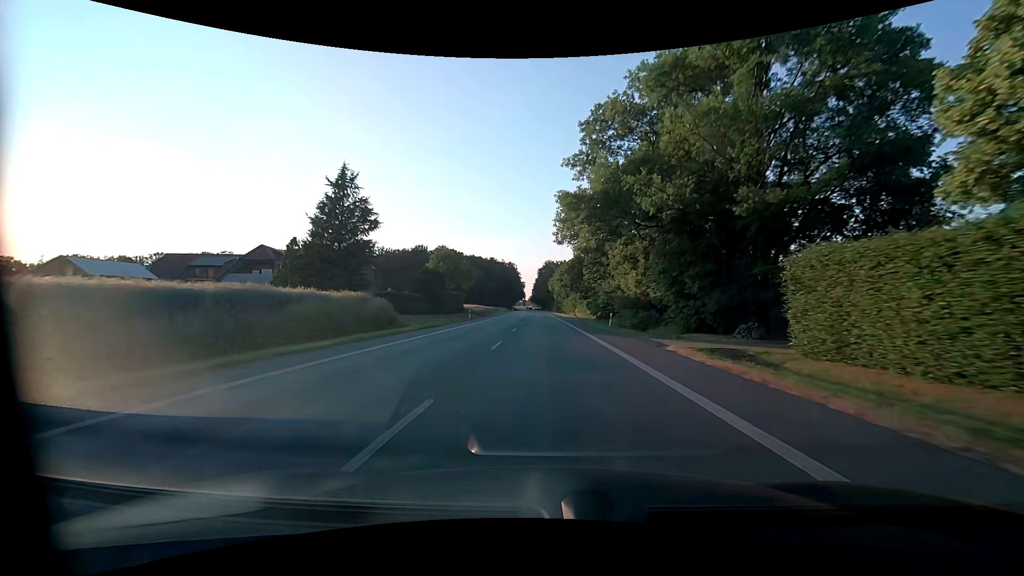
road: primary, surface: asphalt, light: Day
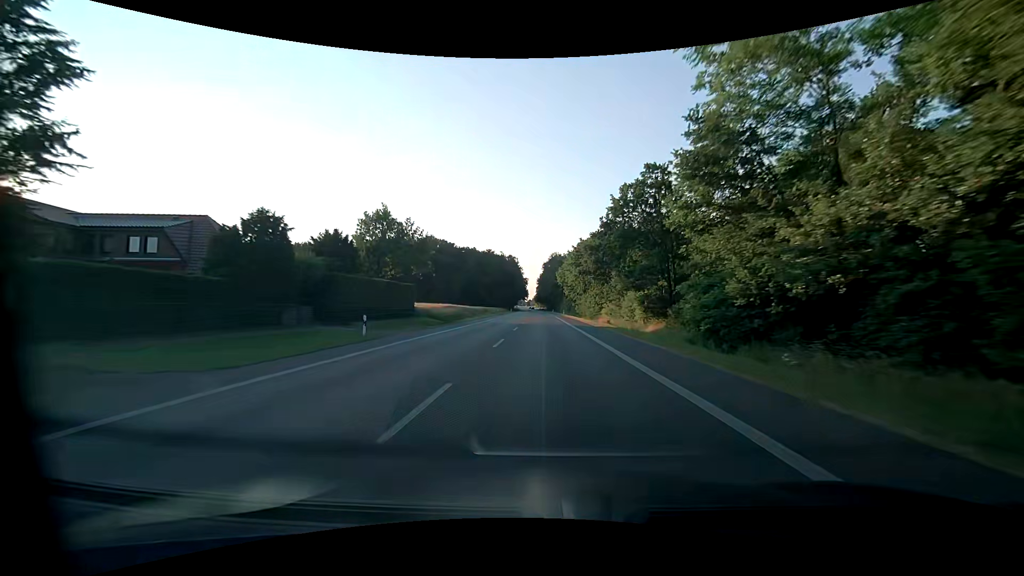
(-0.2, +34.8) m; -1°
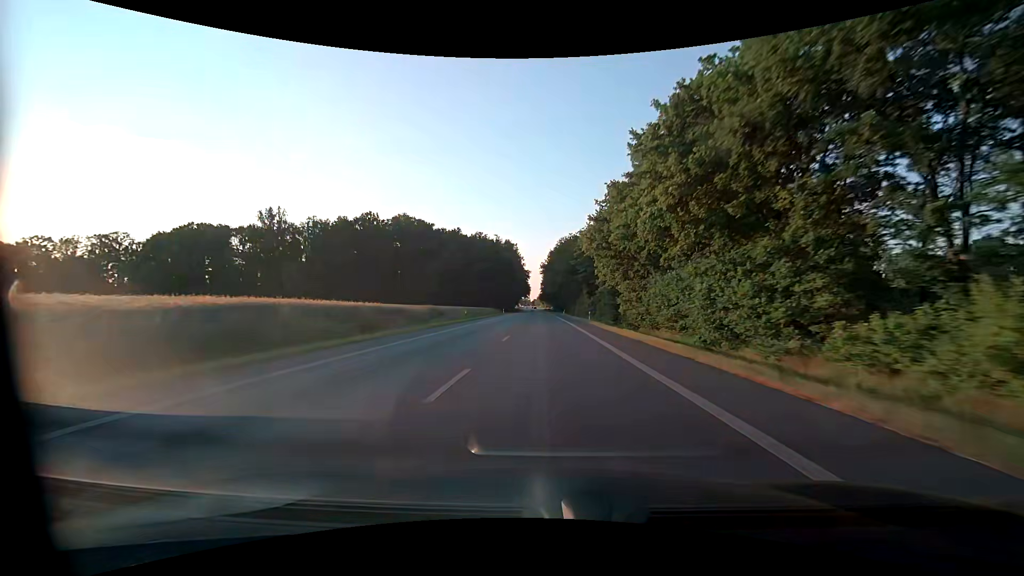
(+0.2, +46.5) m; 0°
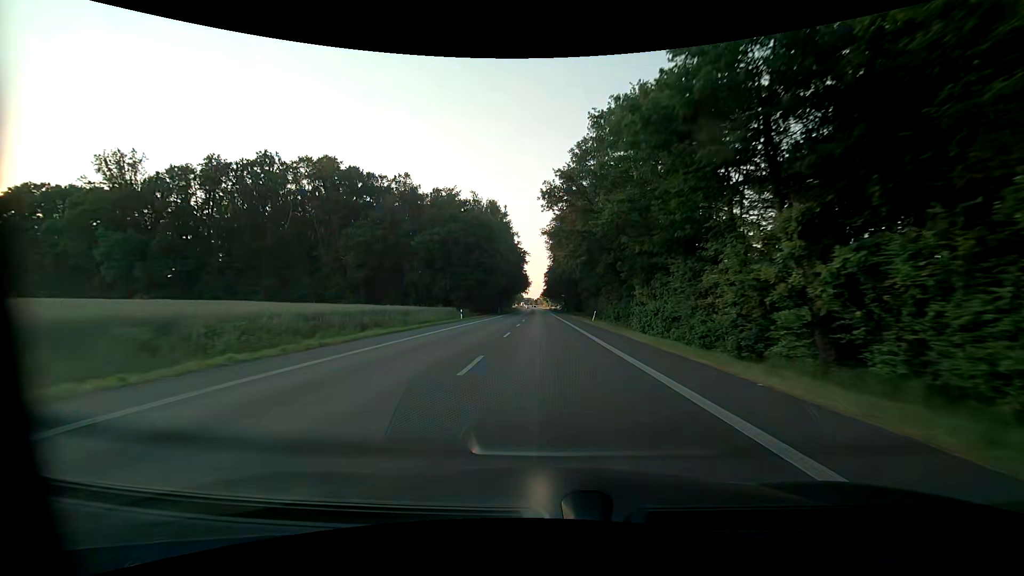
(-0.3, +58.1) m; 0°
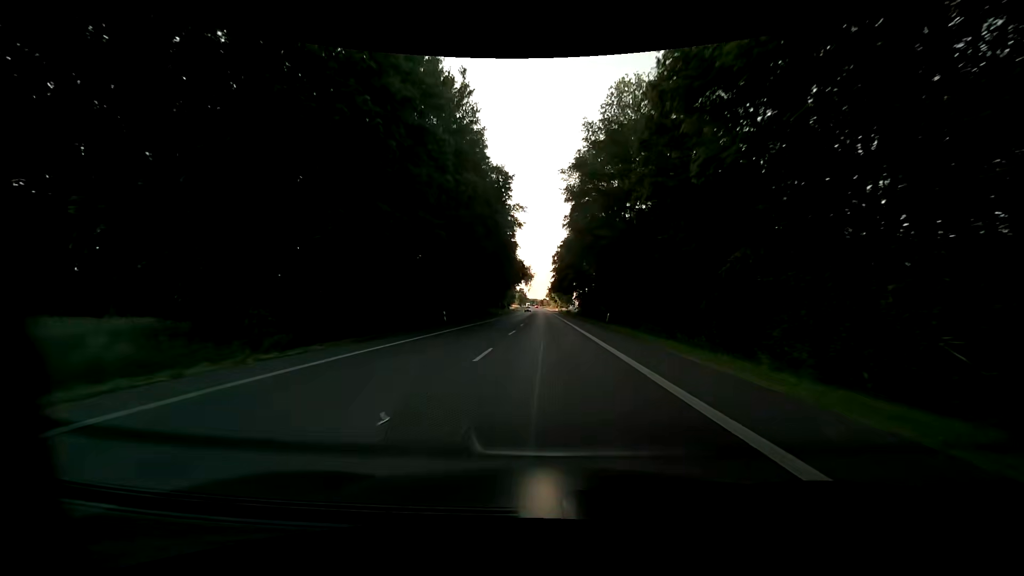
(-0.5, +58.0) m; 0°
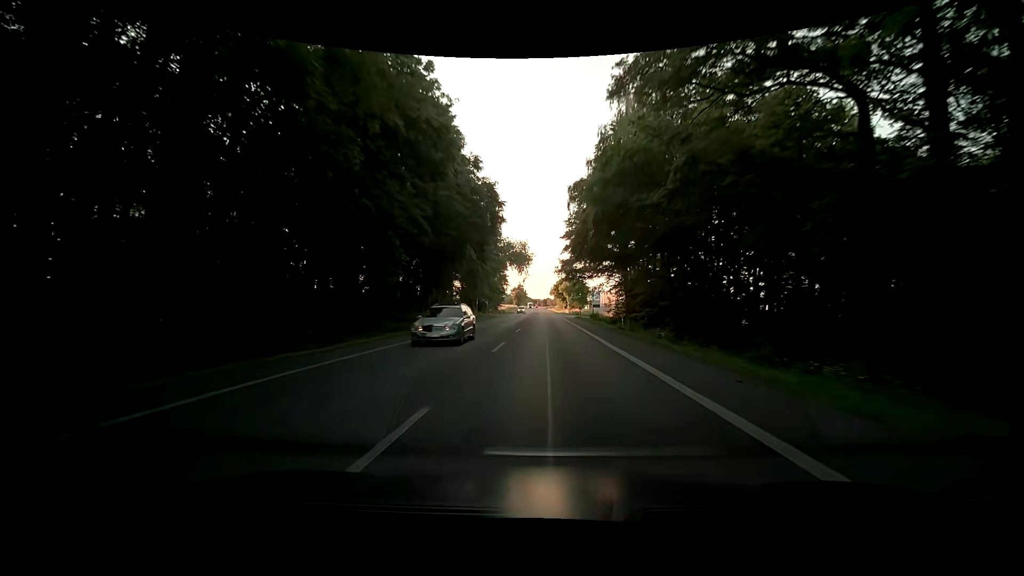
(-0.6, +58.1) m; -1°
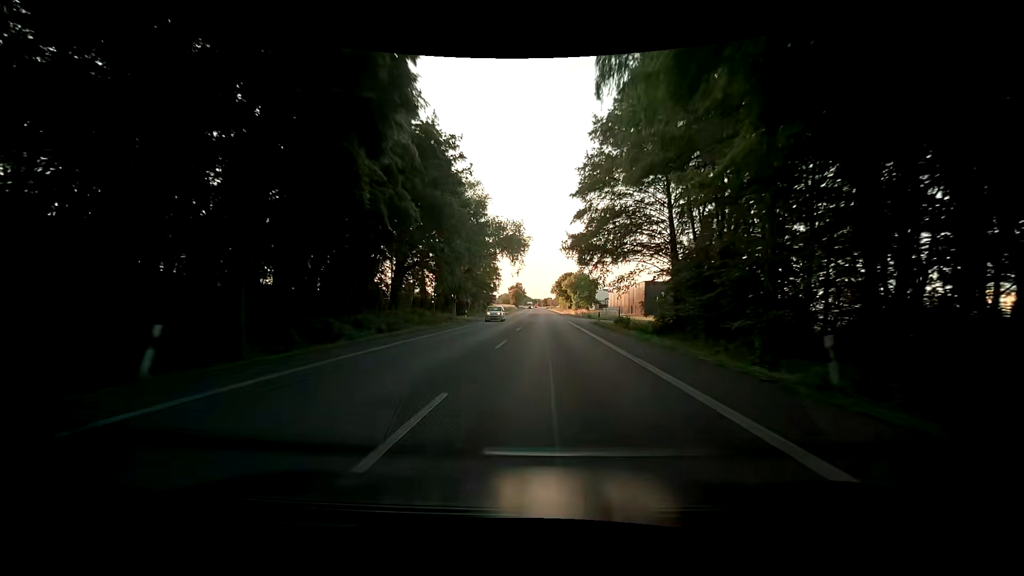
(-0.1, +23.2) m; -1°
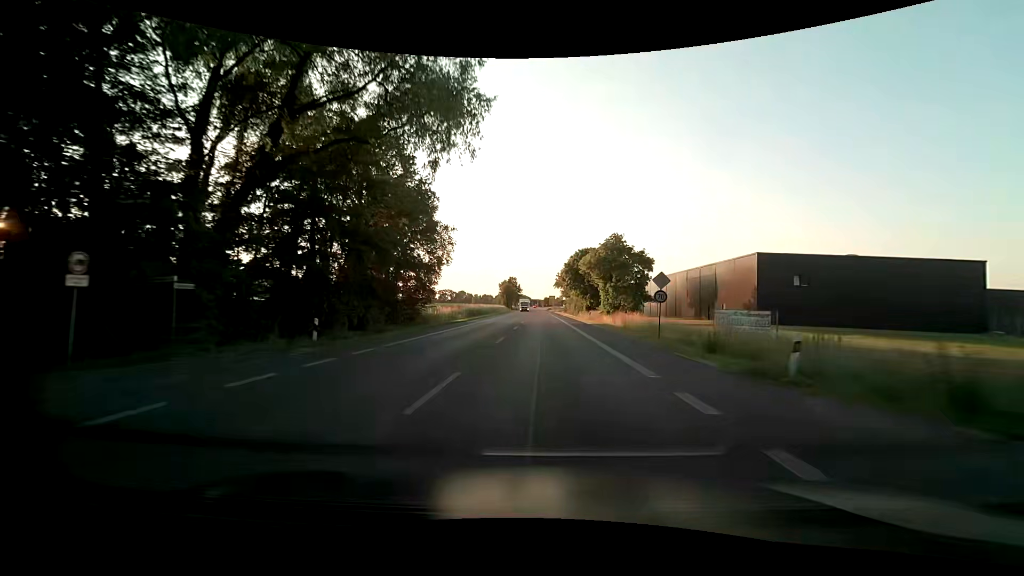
(+0.3, +58.1) m; 0°
(0, +10) (0, +20) (0, +30) (0, +40) (0, +50) (0, +60) (0, +70) (0, +80) (-1, +90) (-1, +100) m
